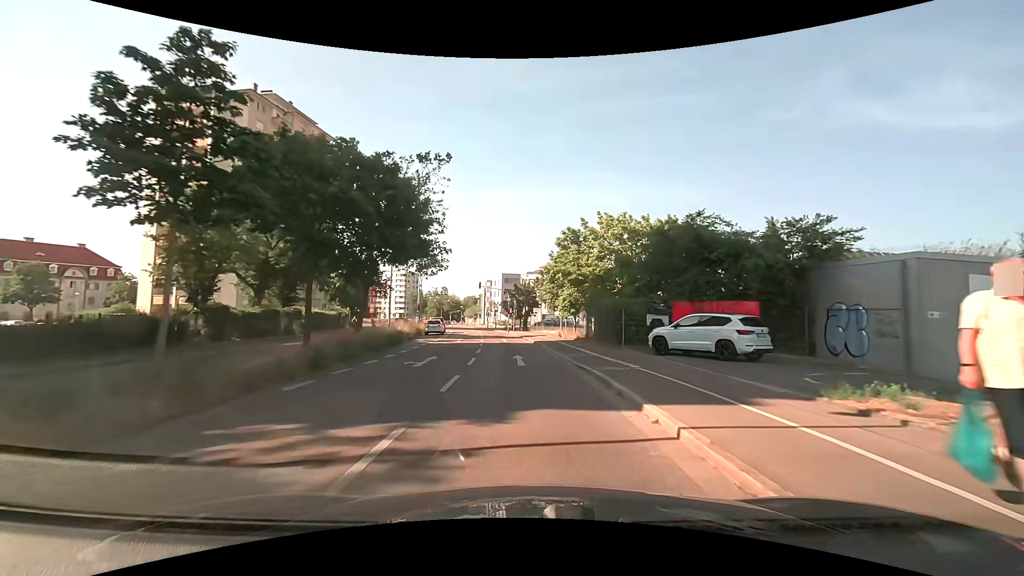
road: secondary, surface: asphalt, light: Day
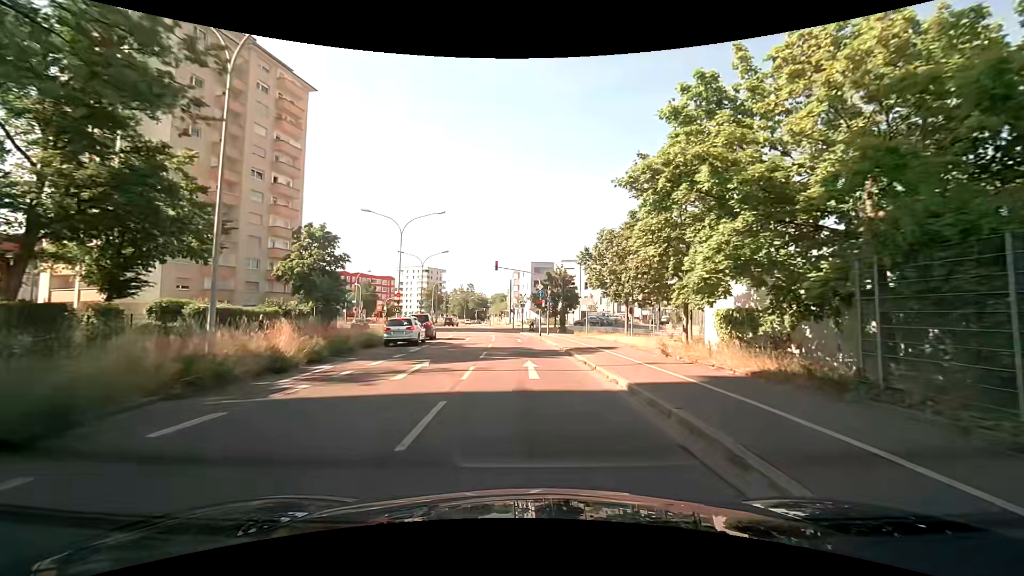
(-0.8, +22.3) m; -3°
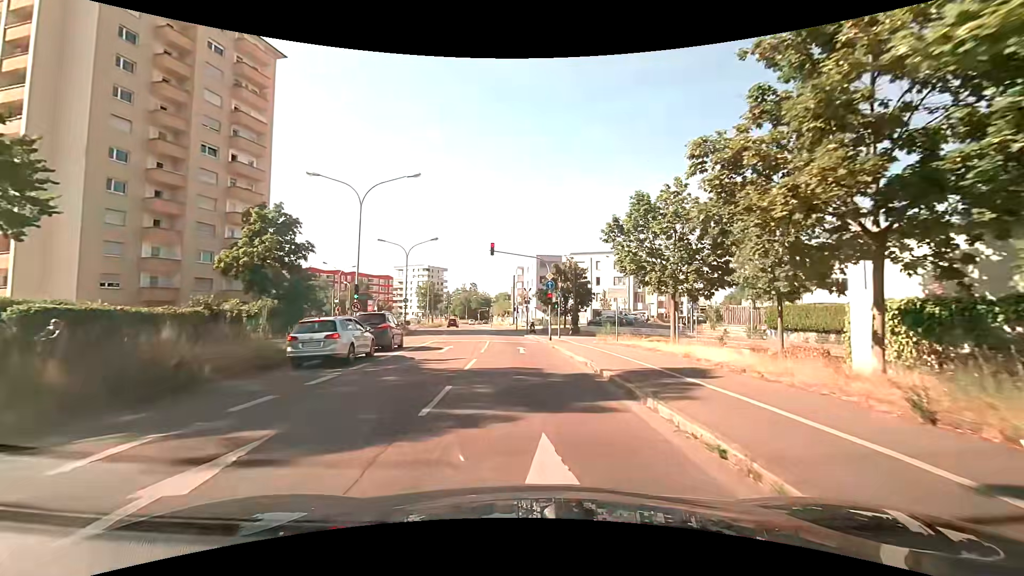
(-0.2, +10.3) m; -1°
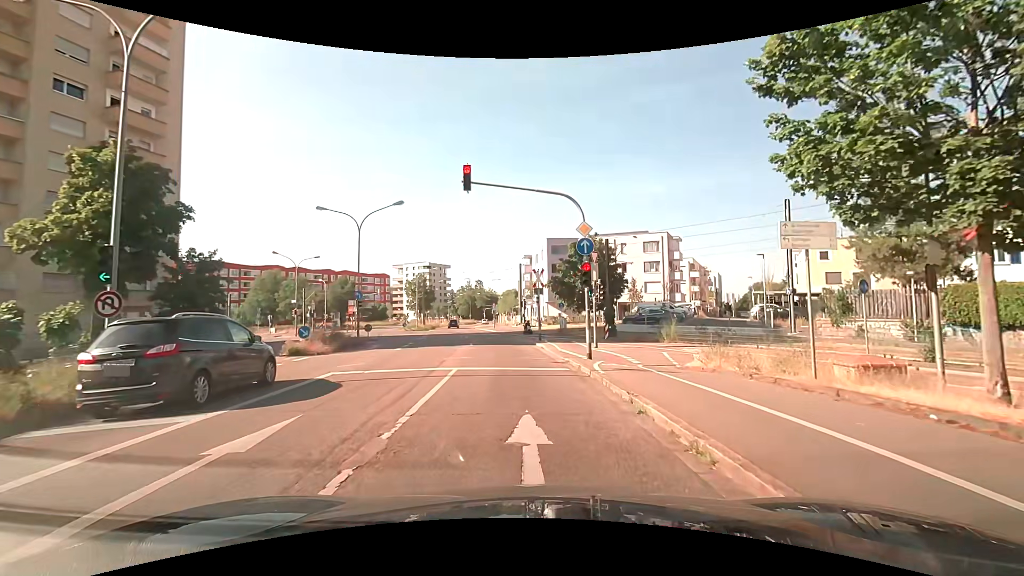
(-0.1, +16.8) m; 0°
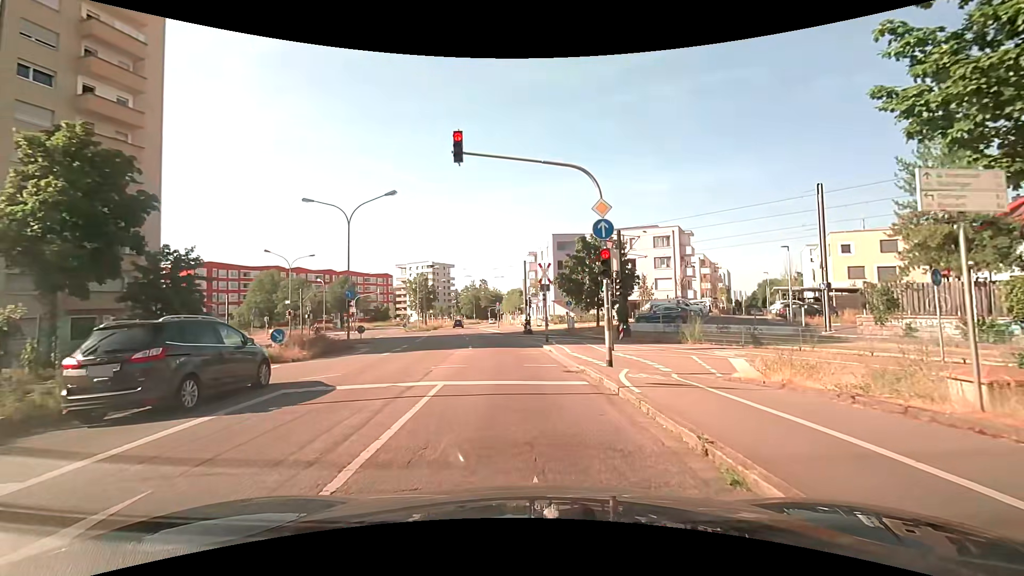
(0.0, +2.9) m; -1°
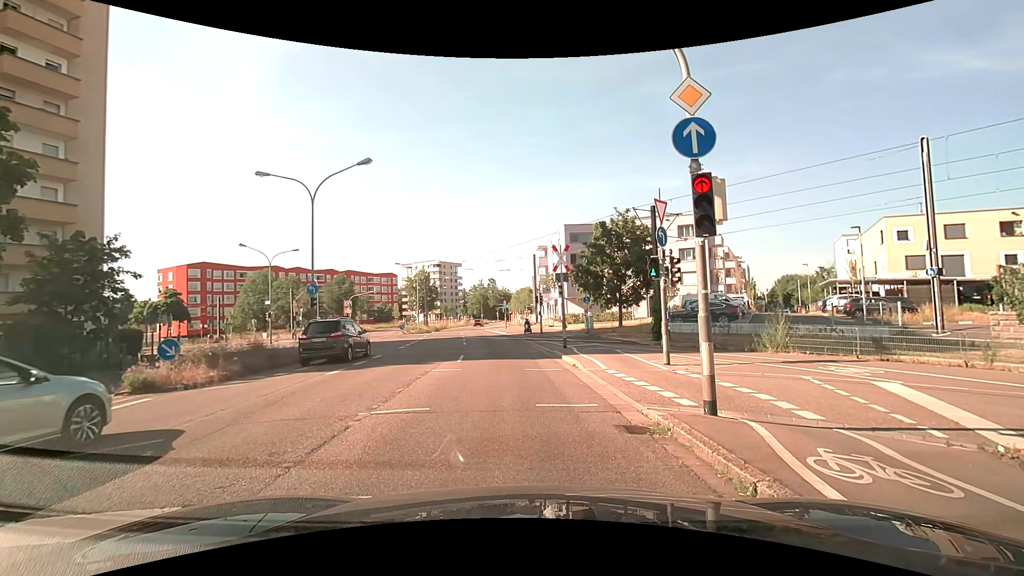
(-0.1, +6.5) m; -2°
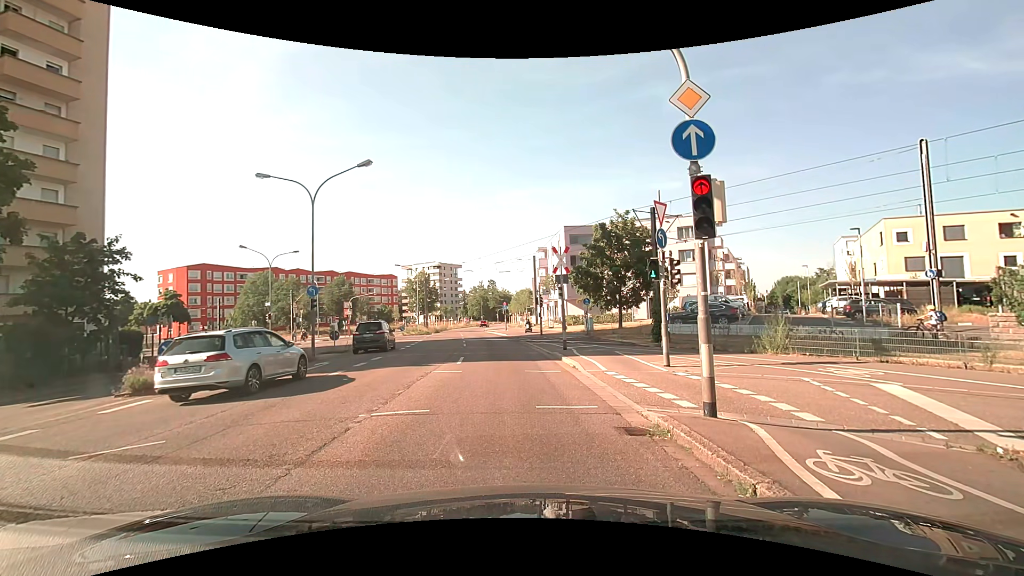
(0.0, +0.1) m; 0°
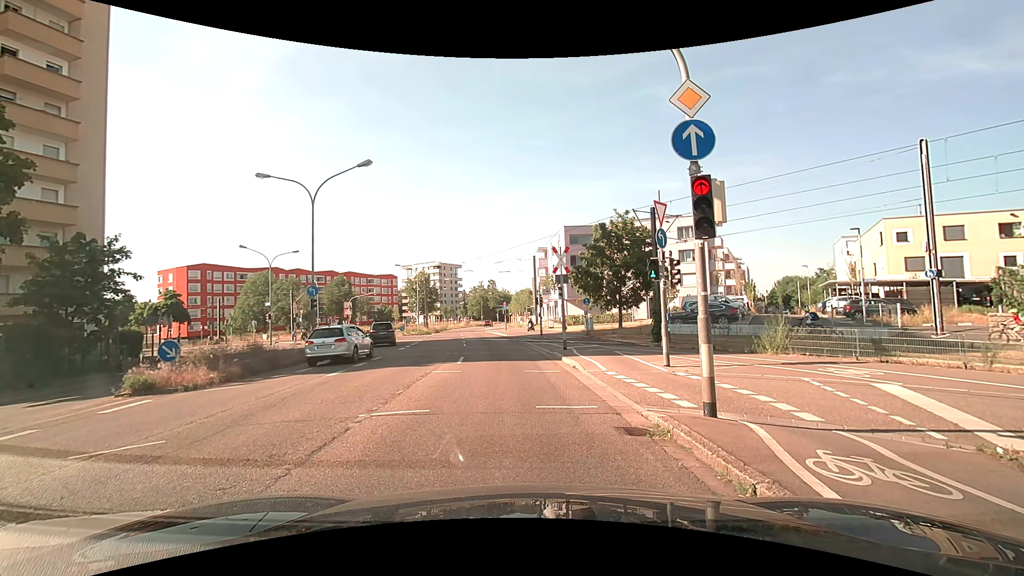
(0.0, 0.0) m; 0°
